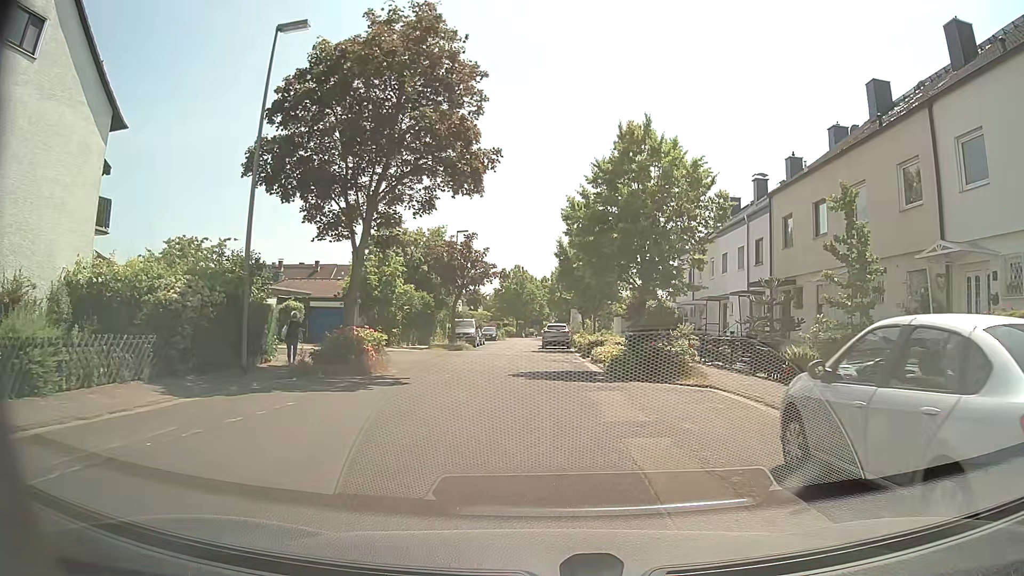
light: Day
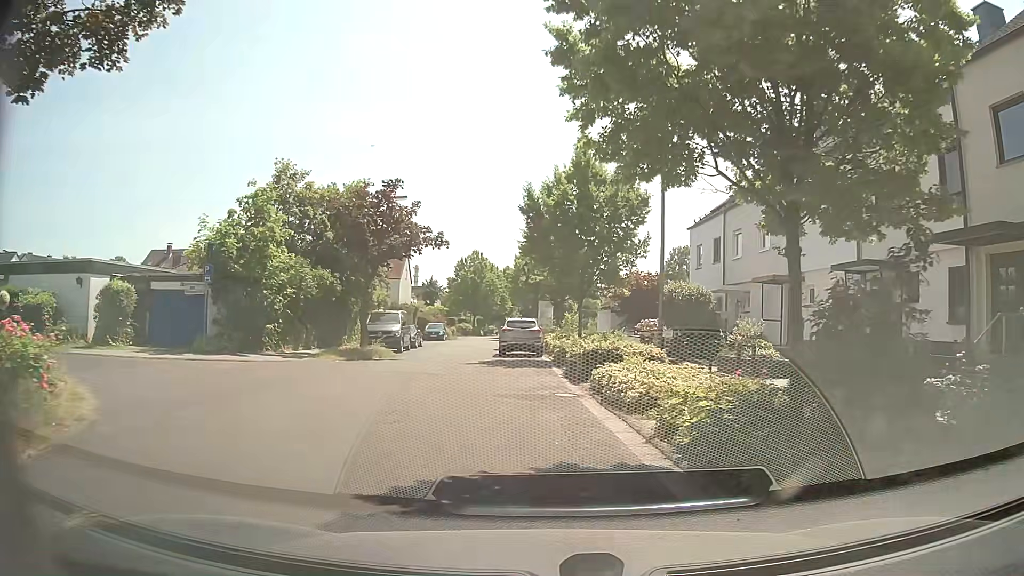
(+0.2, +14.9) m; +4°
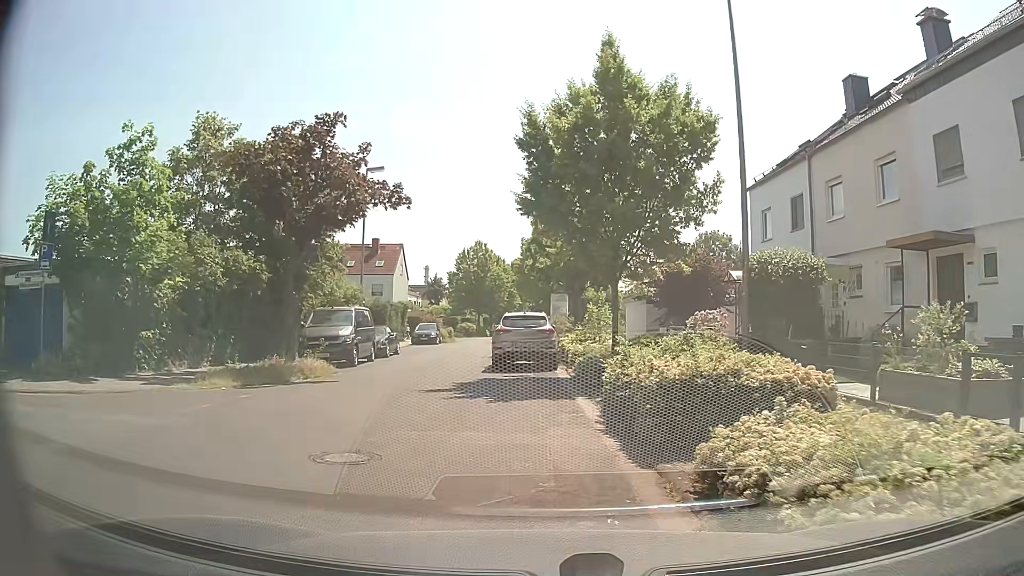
(-0.1, +9.4) m; -2°
